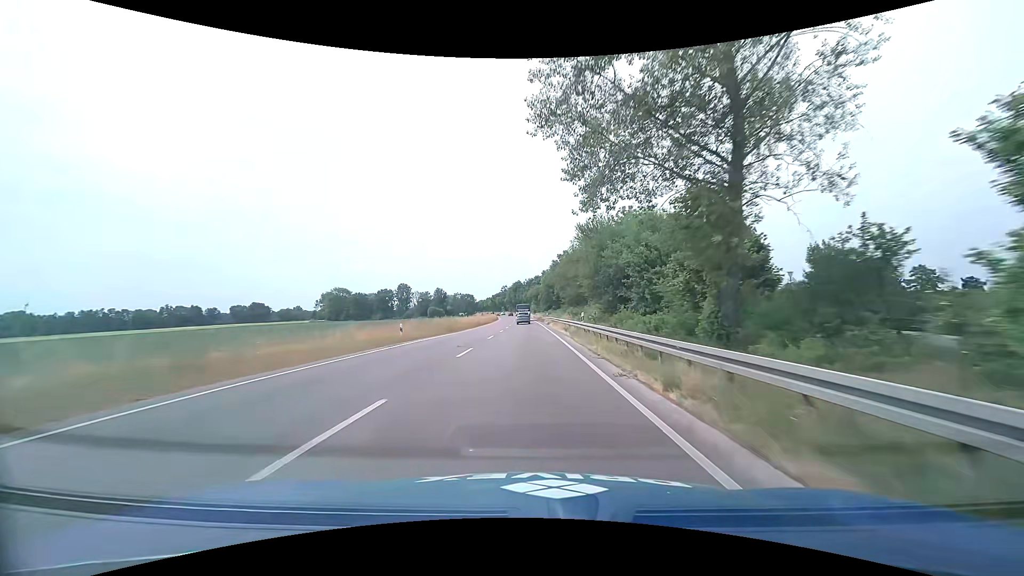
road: primary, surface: asphalt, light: Day
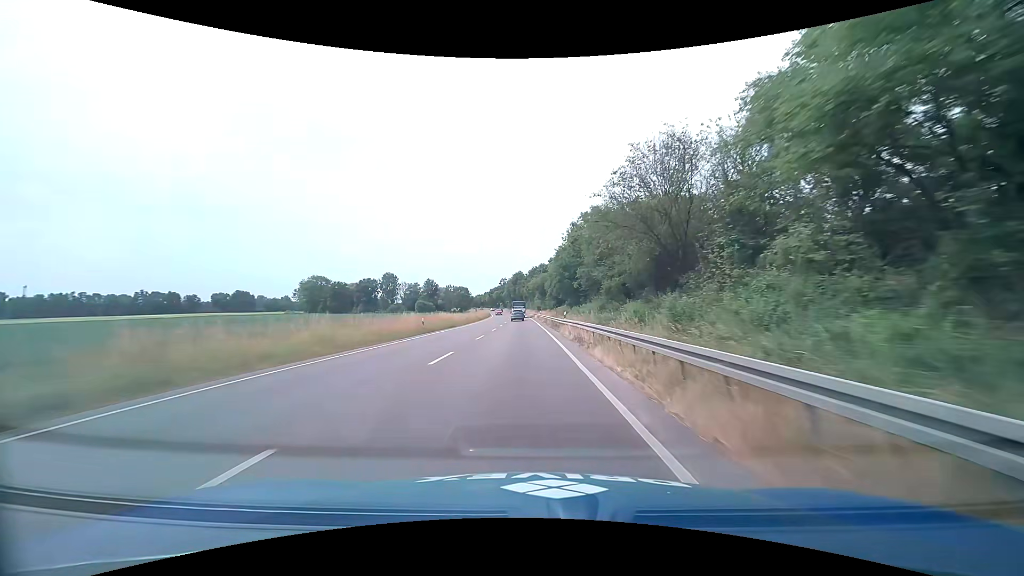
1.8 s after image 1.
(0.0, +38.9) m; 0°
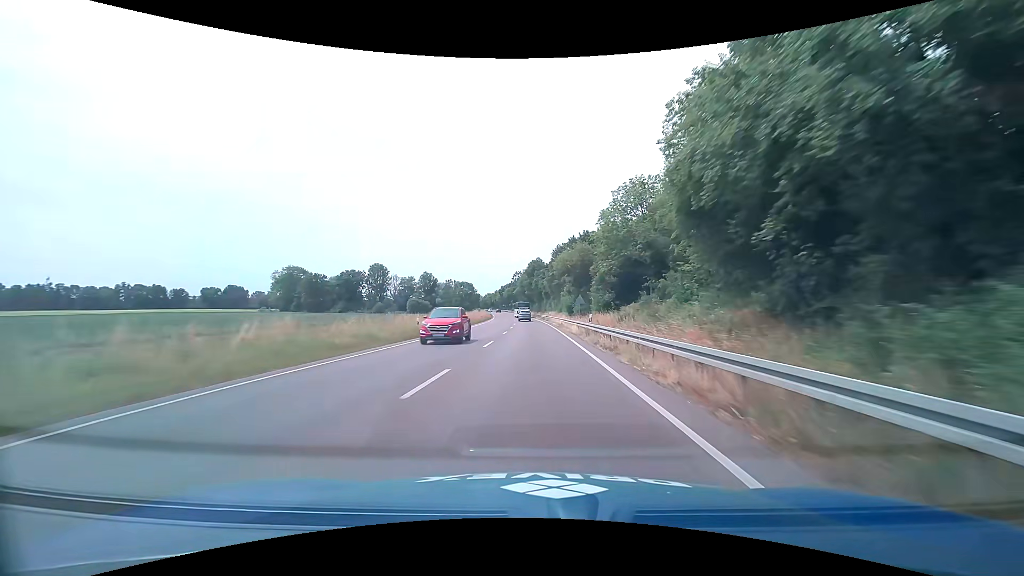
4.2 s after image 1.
(-0.9, +53.4) m; -2°
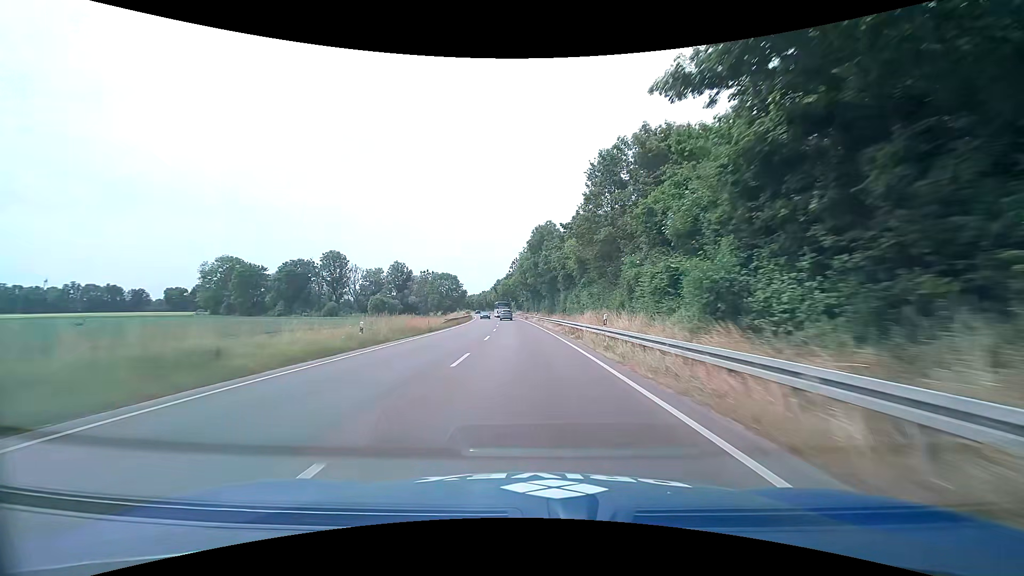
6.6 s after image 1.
(-0.3, +55.6) m; -1°
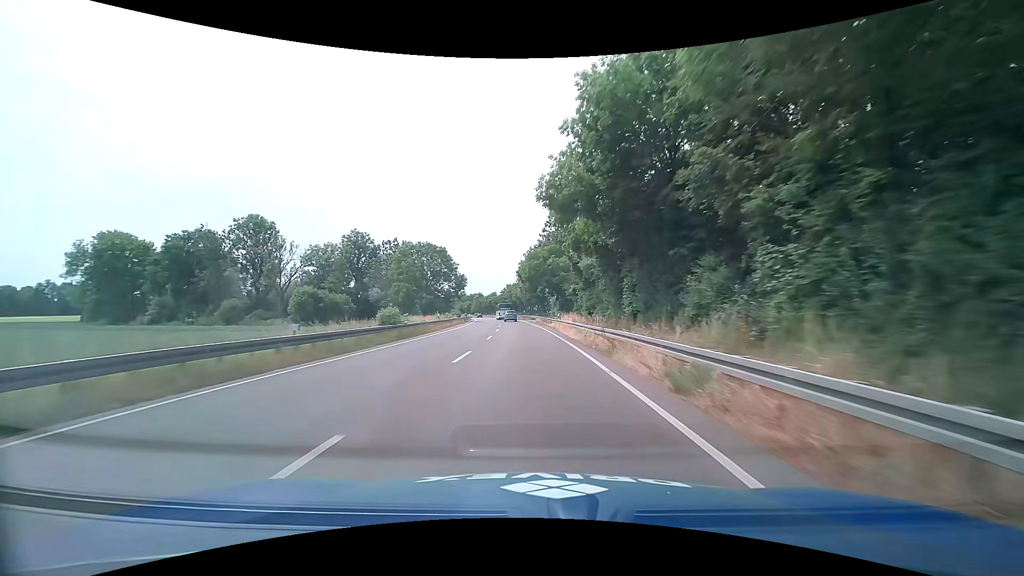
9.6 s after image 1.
(-2.6, +71.2) m; -4°
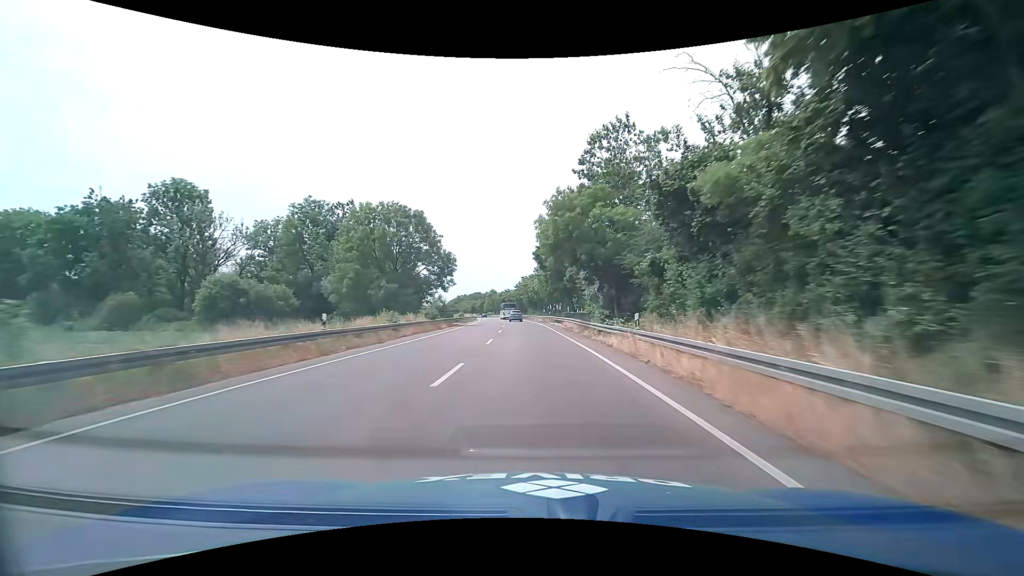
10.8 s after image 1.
(-0.7, +28.6) m; -3°
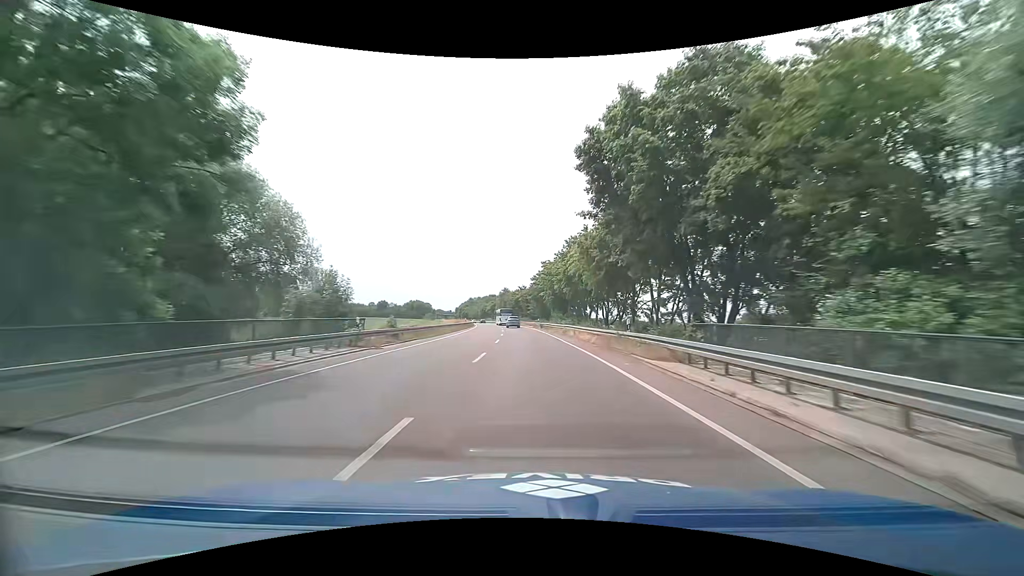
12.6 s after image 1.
(-0.7, +42.5) m; -2°
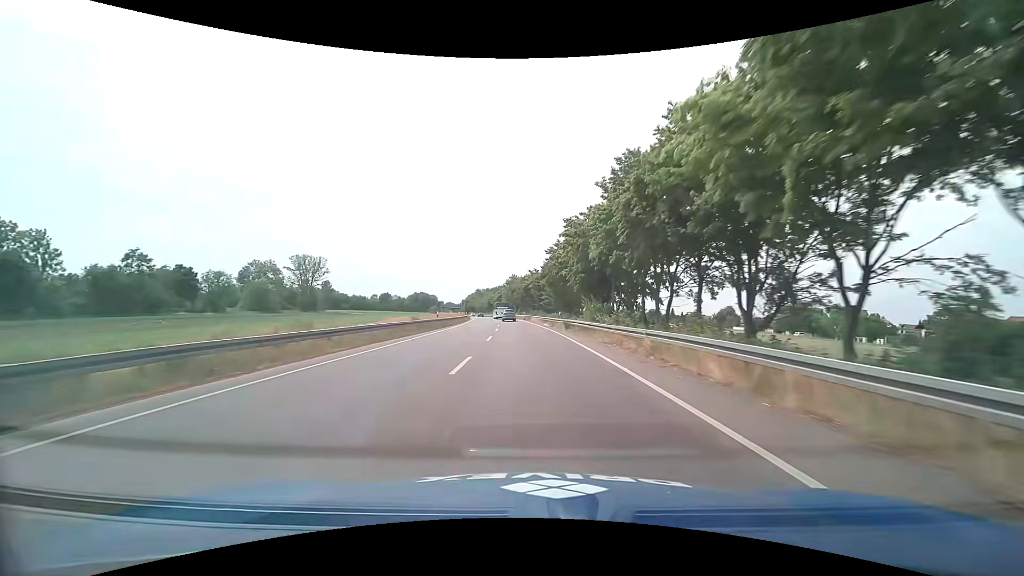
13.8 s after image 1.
(-0.3, +28.1) m; -2°
(0, +10) (0, +20) (0, +30) (-1, +40) (-1, +50) (-1, +60) (-2, +70) (-3, +80) (-4, +90) (-5, +100) m
